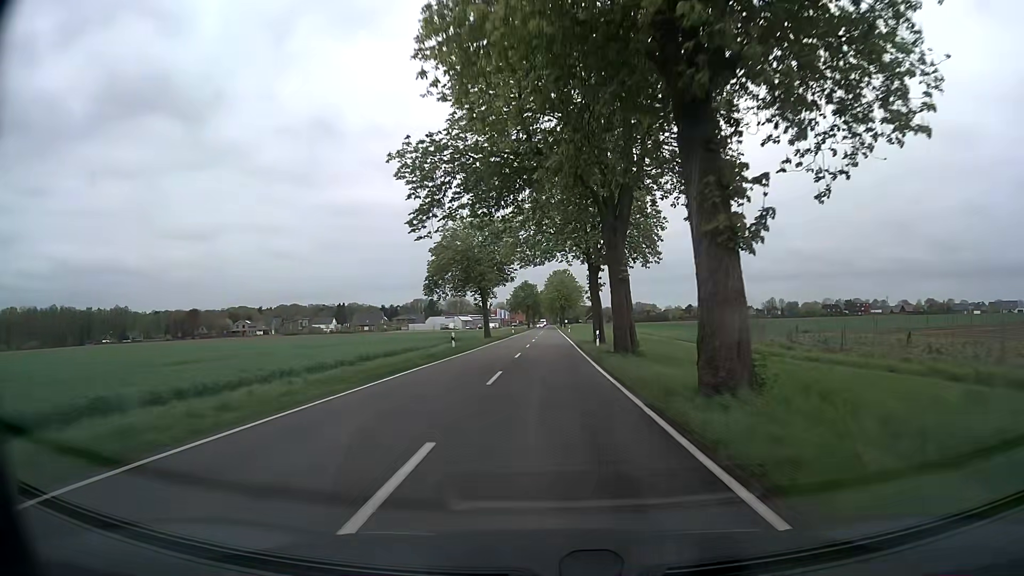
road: secondary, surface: asphalt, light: Day
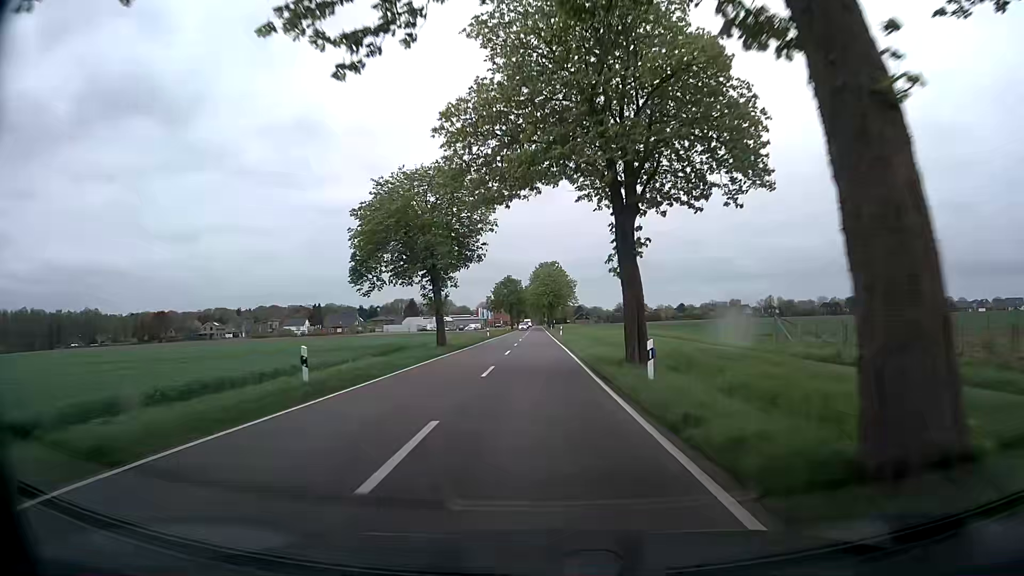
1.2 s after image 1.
(+0.2, +21.5) m; +1°
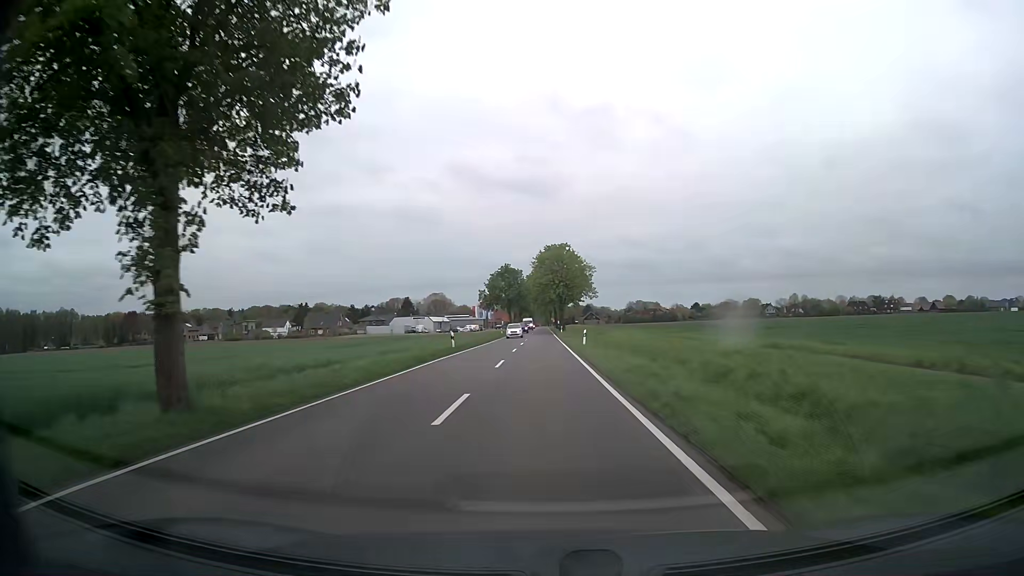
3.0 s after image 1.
(-0.1, +32.2) m; -1°
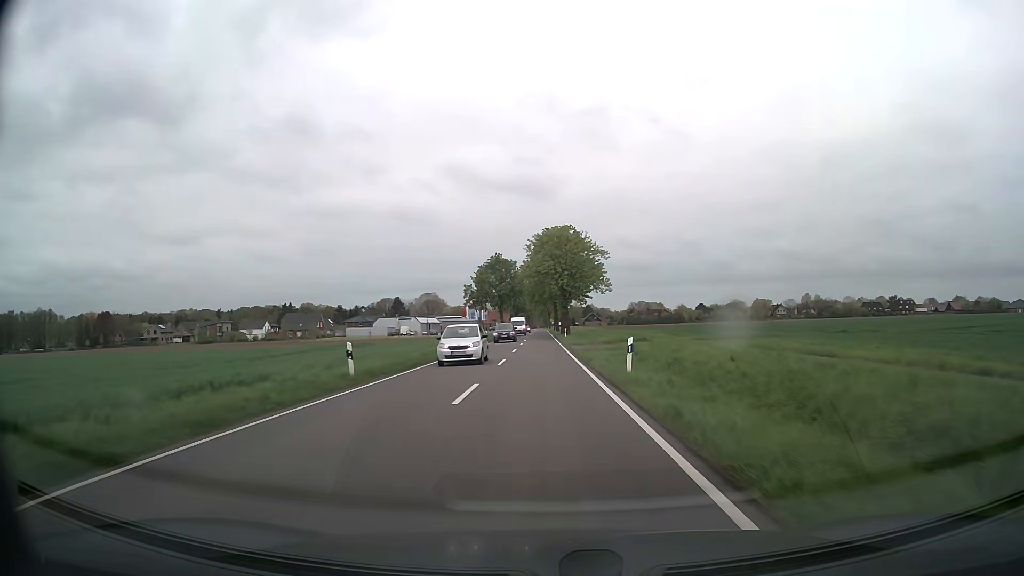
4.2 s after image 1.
(0.0, +21.4) m; 0°
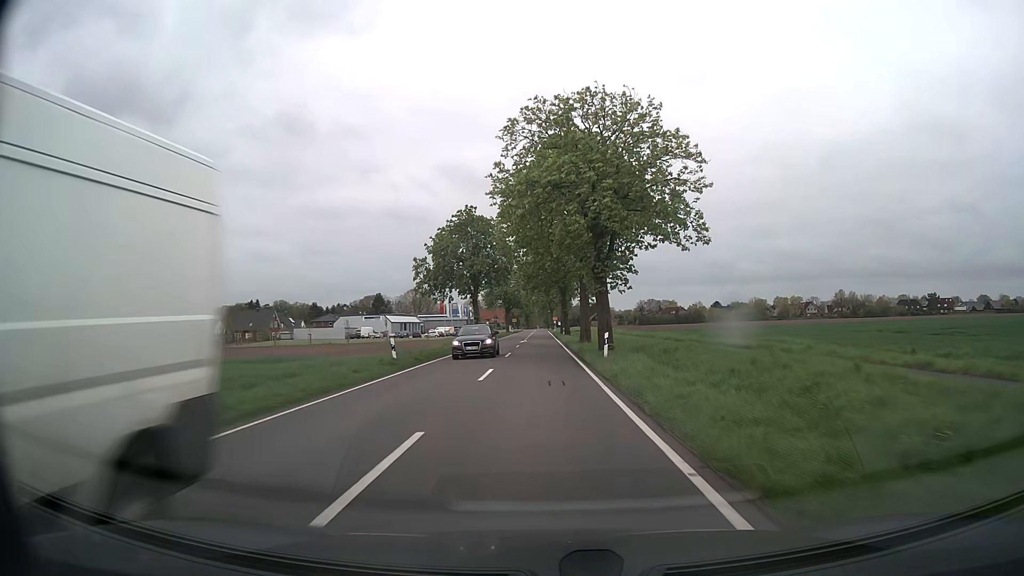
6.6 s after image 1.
(-0.1, +43.0) m; 0°
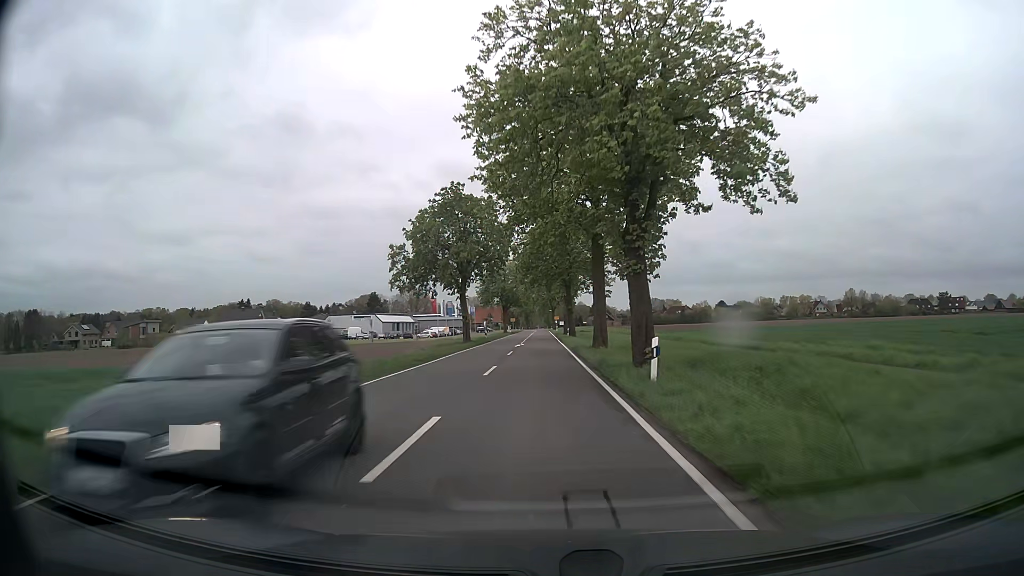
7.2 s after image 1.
(0.0, +10.8) m; 0°
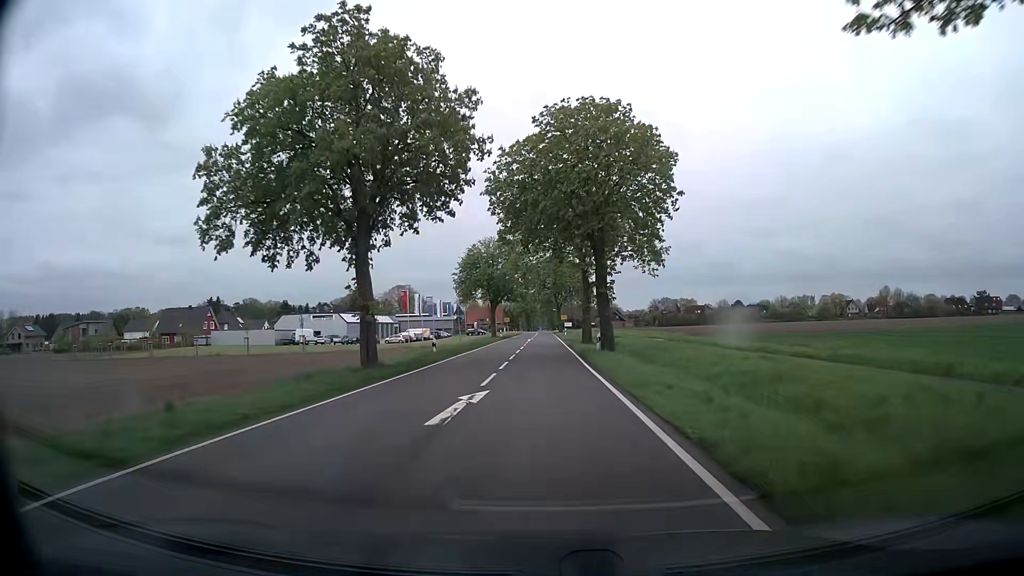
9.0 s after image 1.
(-0.1, +32.2) m; 0°
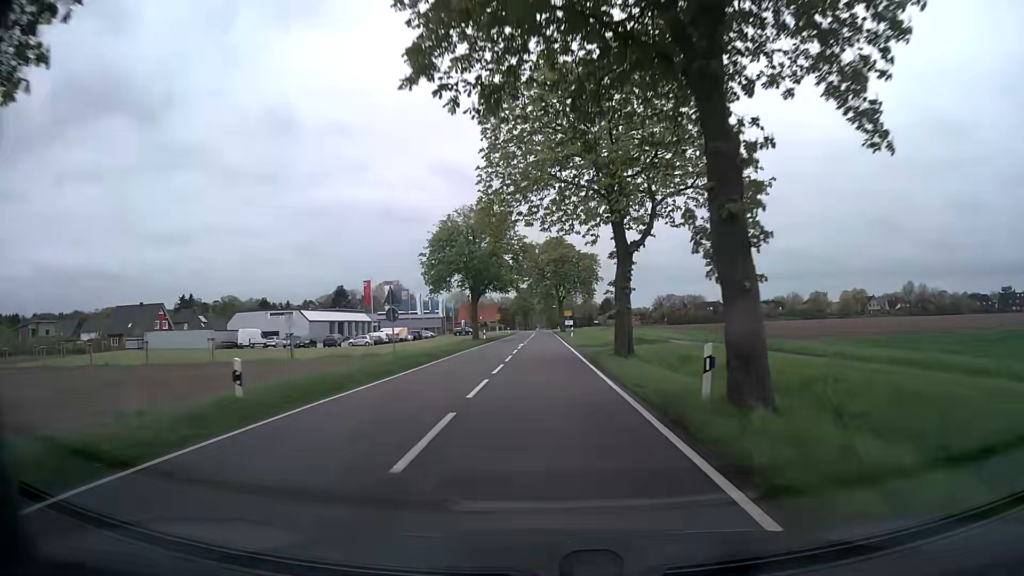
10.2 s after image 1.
(0.0, +21.5) m; 0°
(0, +10) (0, +20) (0, +30) (0, +40) (0, +50) (0, +60) (0, +70) (0, +80) (0, +90) (0, +100) m
